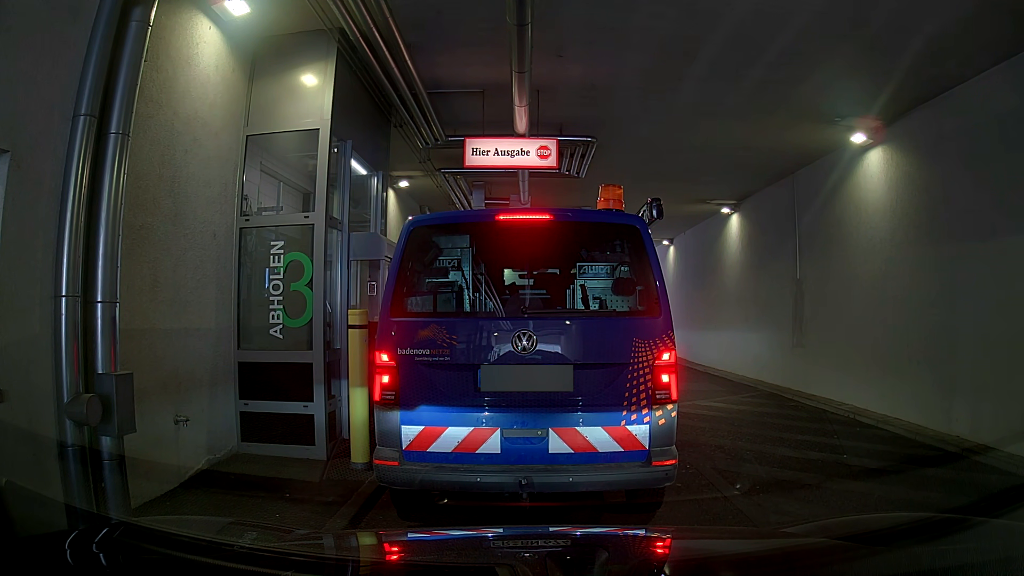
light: Day
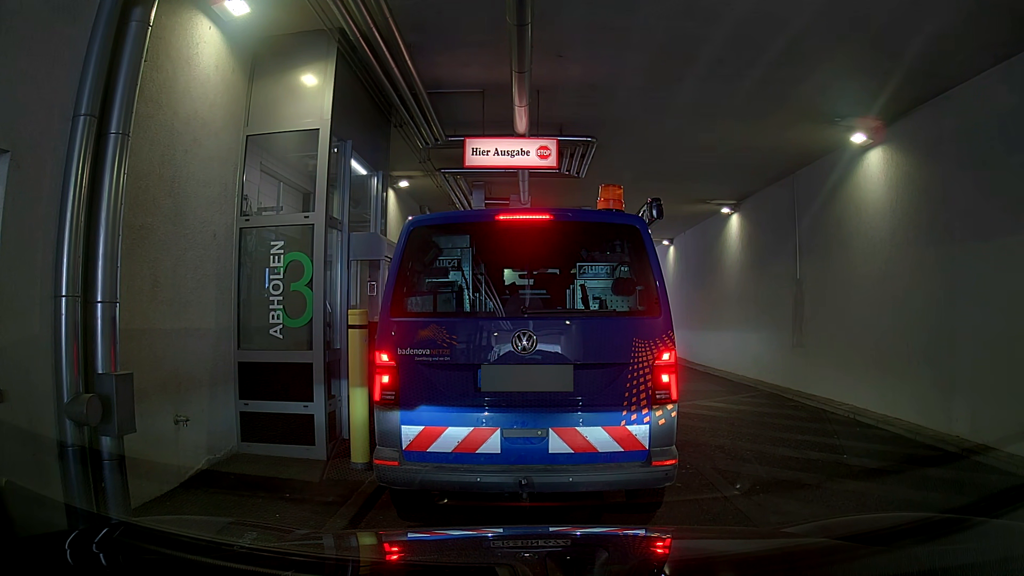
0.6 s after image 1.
(0.0, 0.0) m; 0°
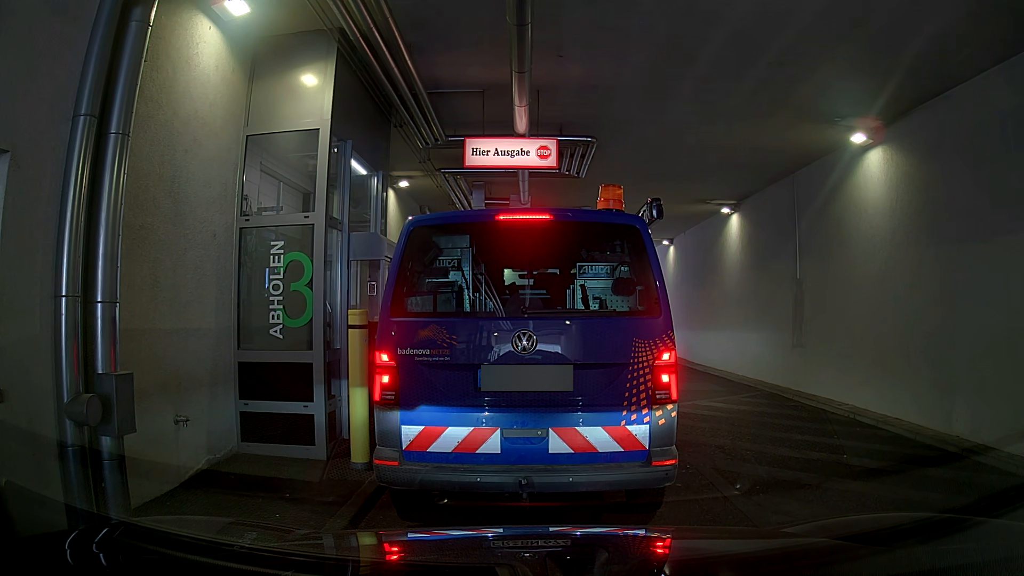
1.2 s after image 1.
(0.0, 0.0) m; 0°
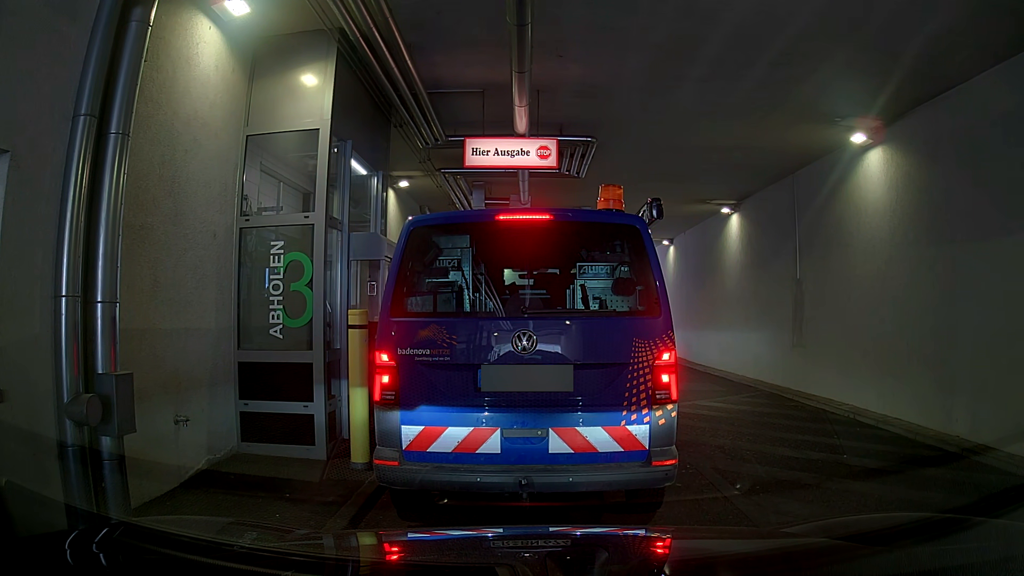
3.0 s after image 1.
(0.0, 0.0) m; 0°
